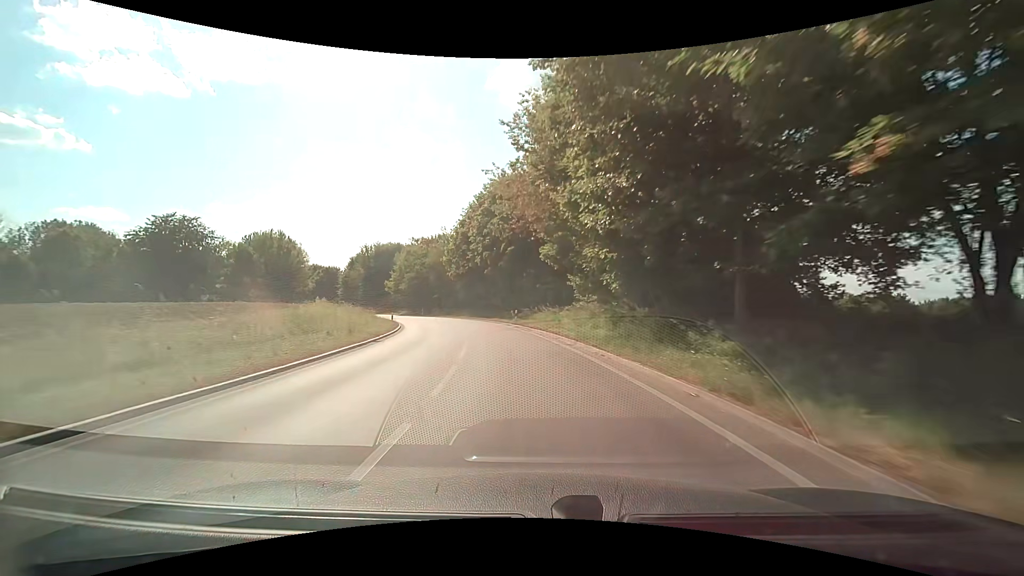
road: secondary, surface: asphalt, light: Day
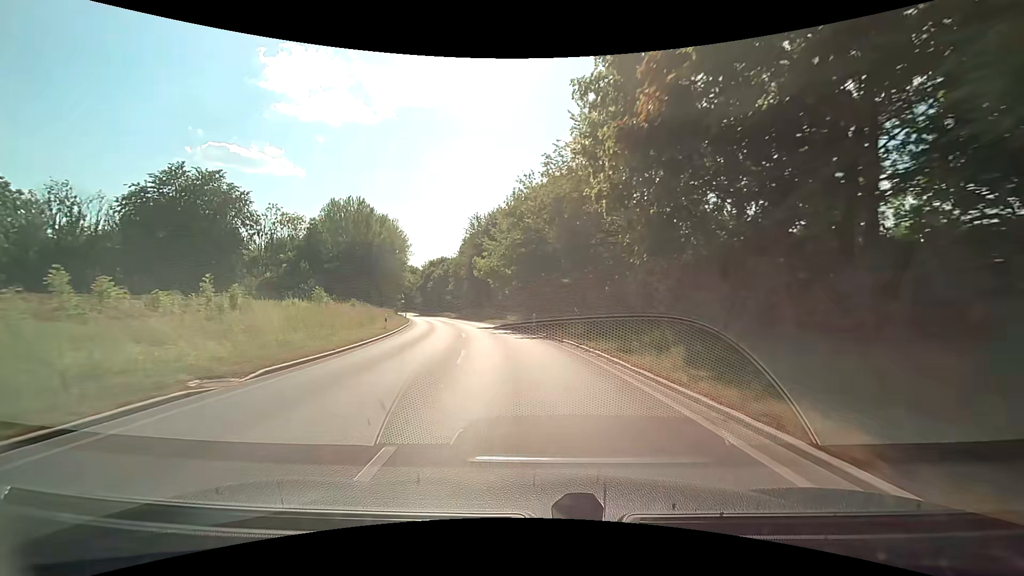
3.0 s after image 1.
(-7.2, +48.7) m; -18°
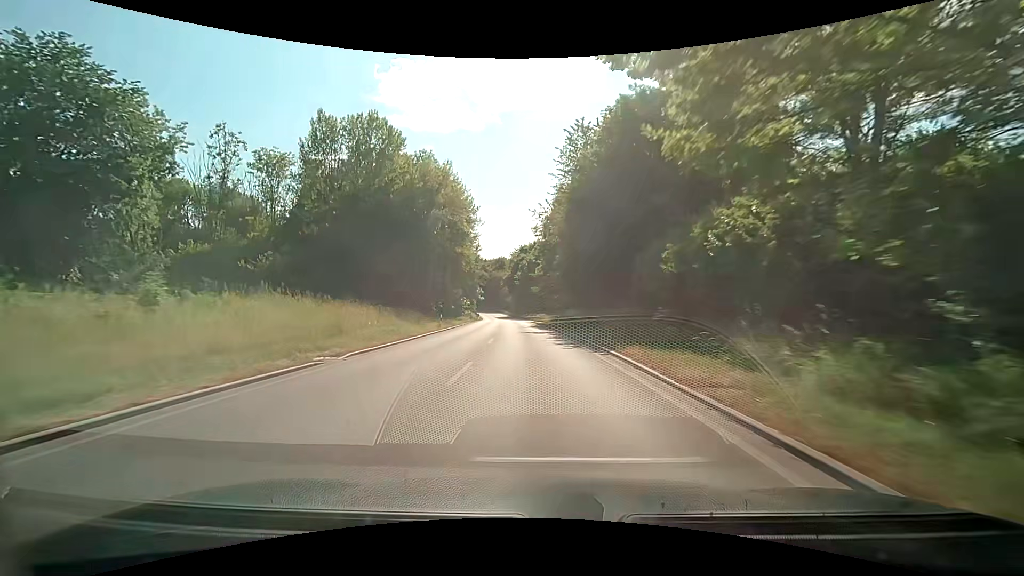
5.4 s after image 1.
(-4.7, +40.3) m; -12°
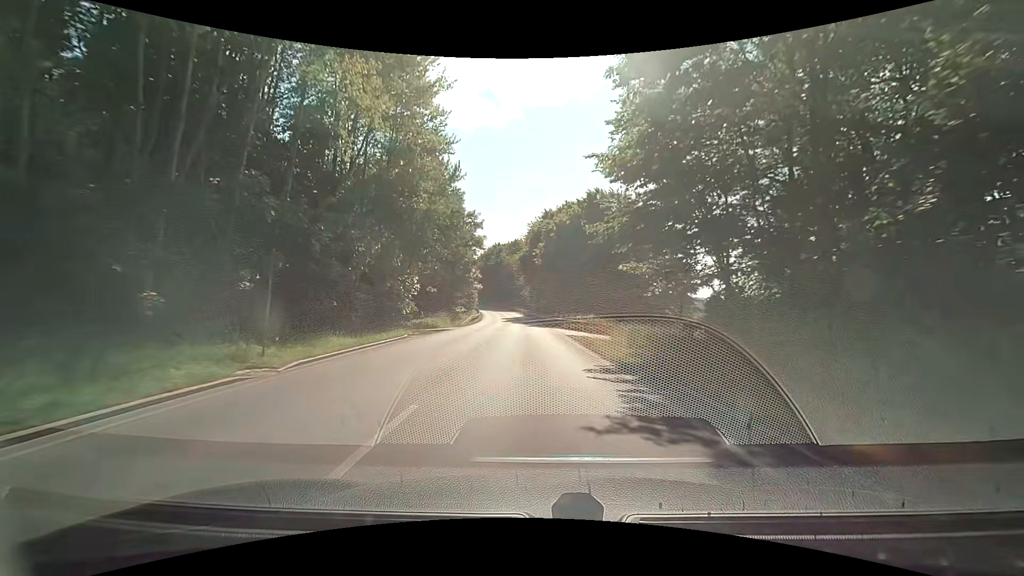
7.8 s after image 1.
(-1.6, +42.7) m; -3°
(0, +10) (0, +20) (0, +30) (0, +40) (-1, +50) (-1, +60) (-2, +70) (-2, +80) (-3, +90) (-4, +100) m
